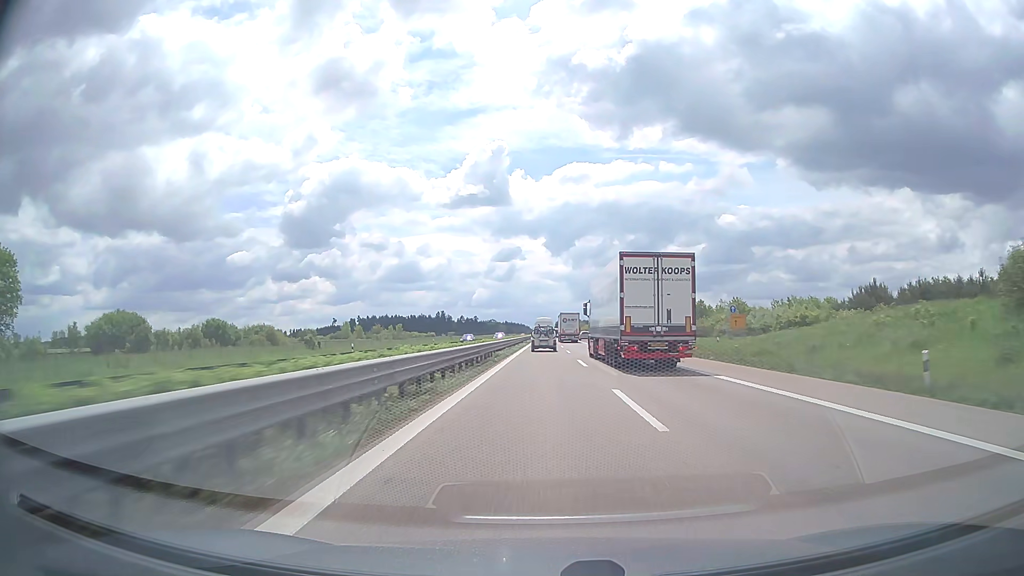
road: trunk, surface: asphalt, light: Day
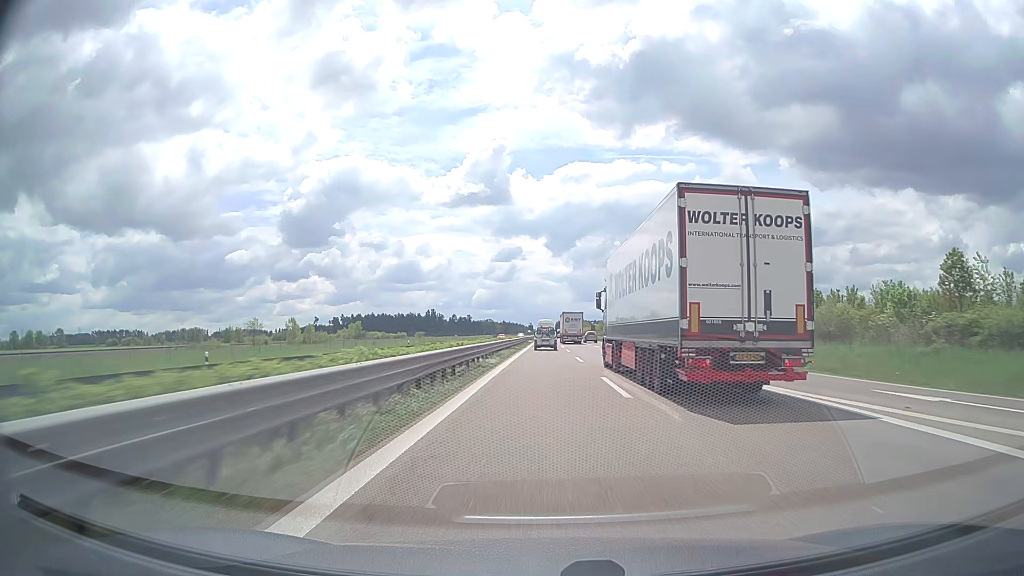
(0.0, +66.7) m; 0°
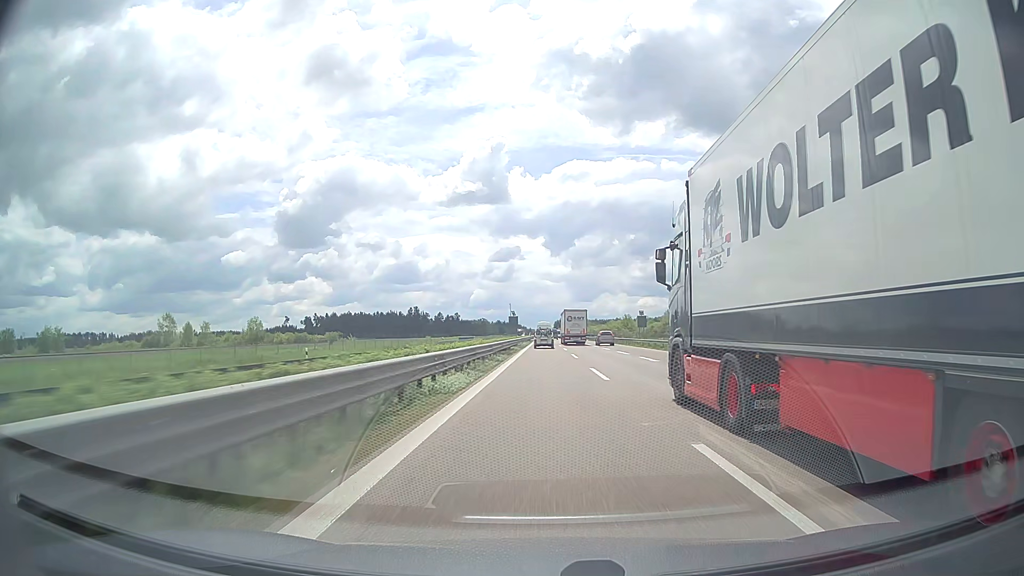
(+0.1, +84.3) m; 0°
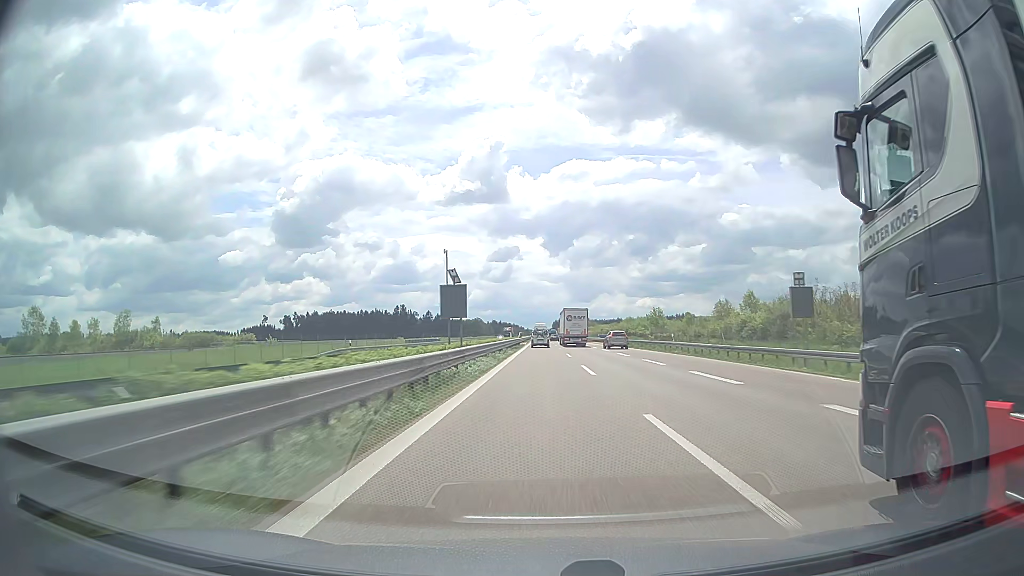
(0.0, +50.7) m; 0°
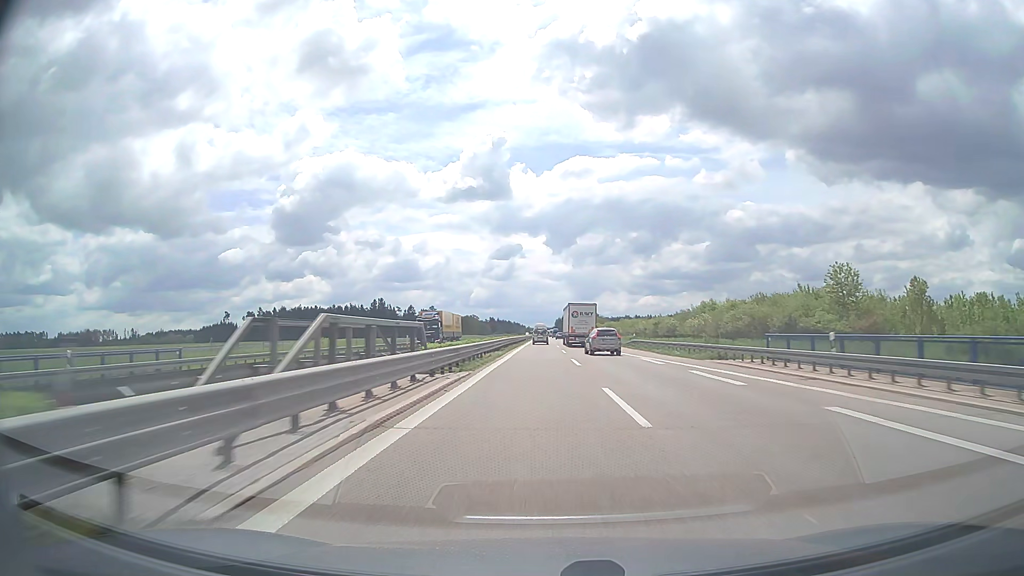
(-0.1, +84.6) m; 0°
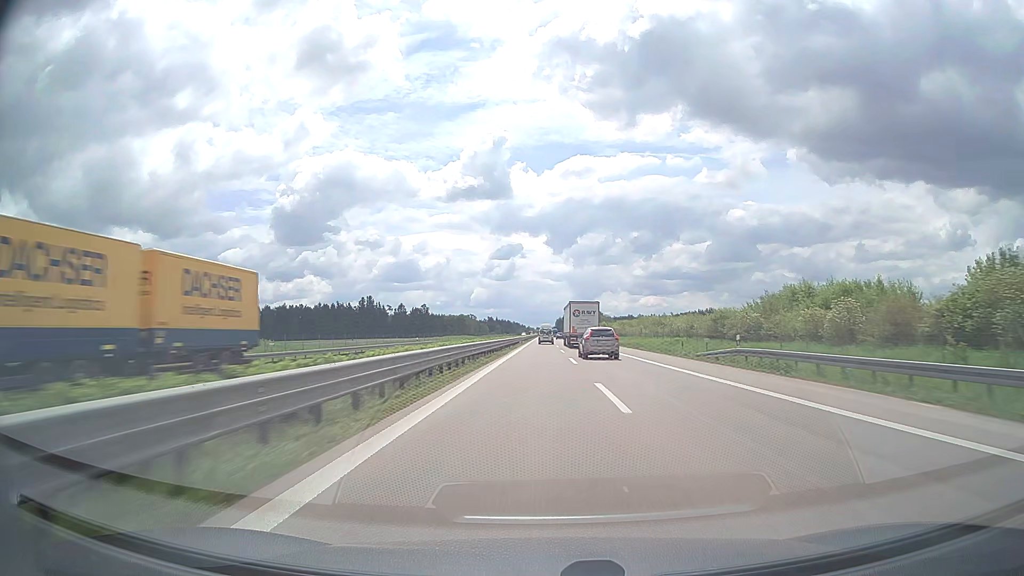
(0.0, +33.9) m; 0°
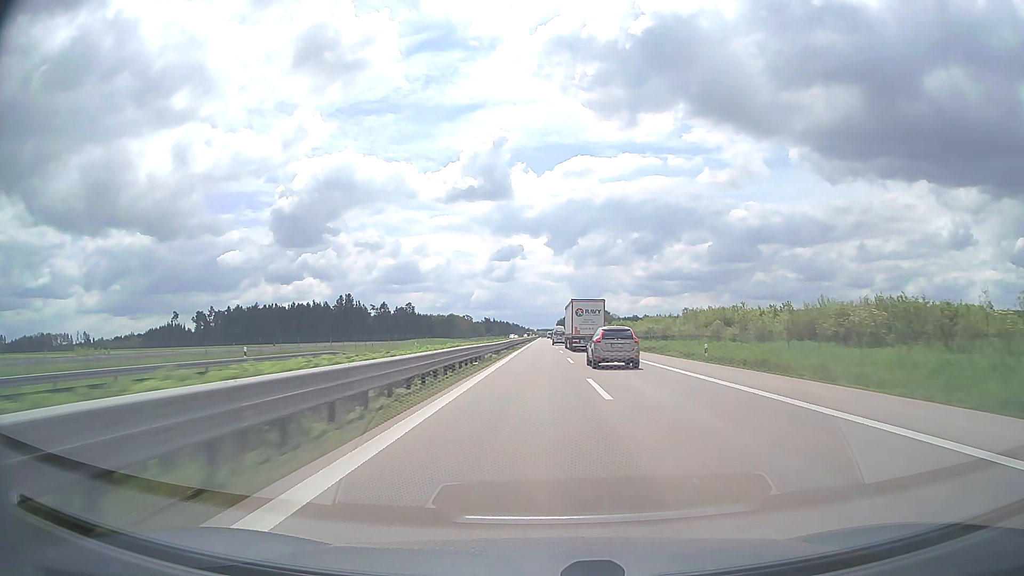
(0.0, +51.5) m; 0°
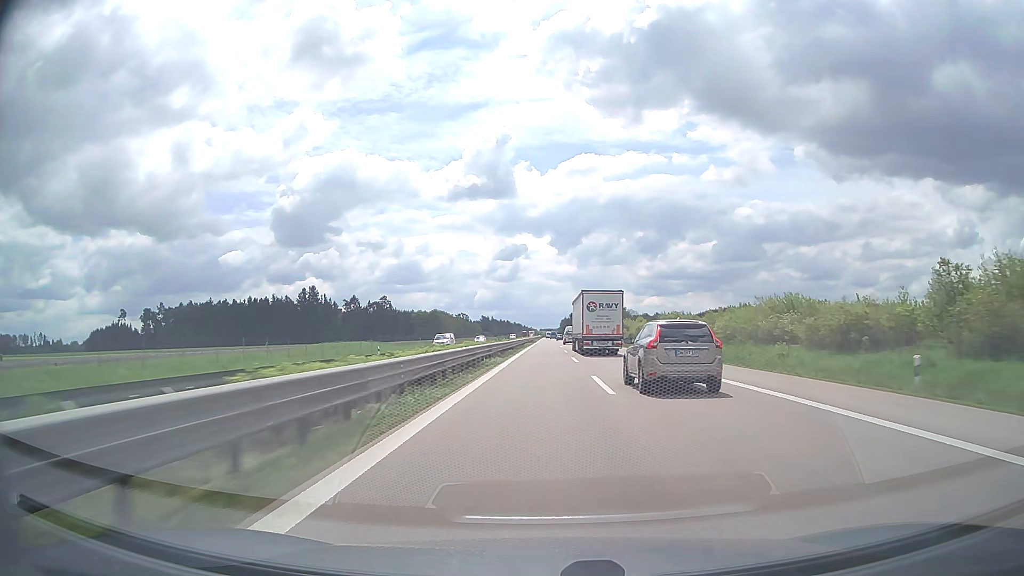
(-0.2, +70.9) m; 0°
(0, +10) (0, +20) (0, +30) (0, +40) (0, +50) (0, +60) (0, +70) (0, +80) (0, +90) (0, +100) m
